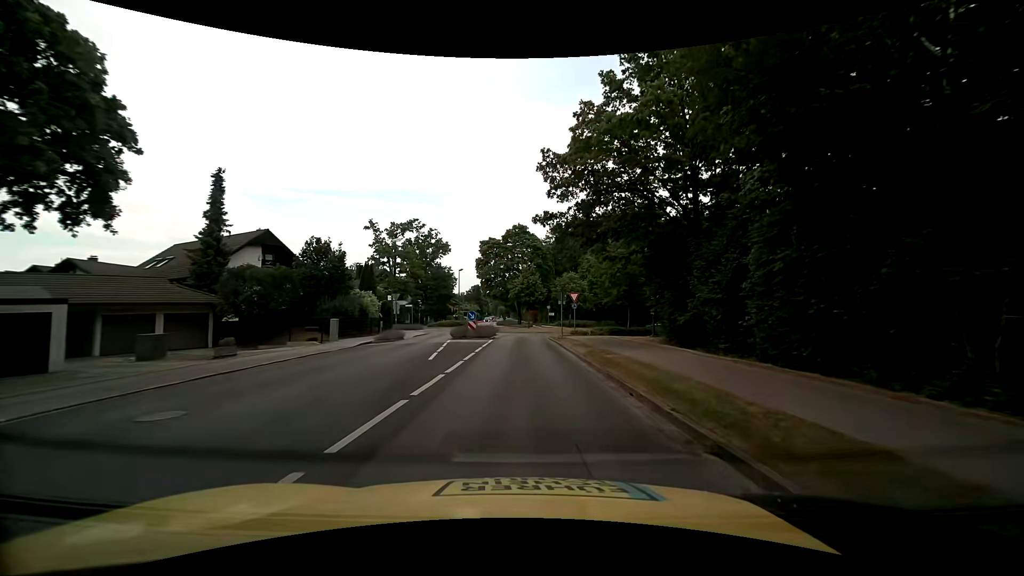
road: tertiary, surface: asphalt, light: Day
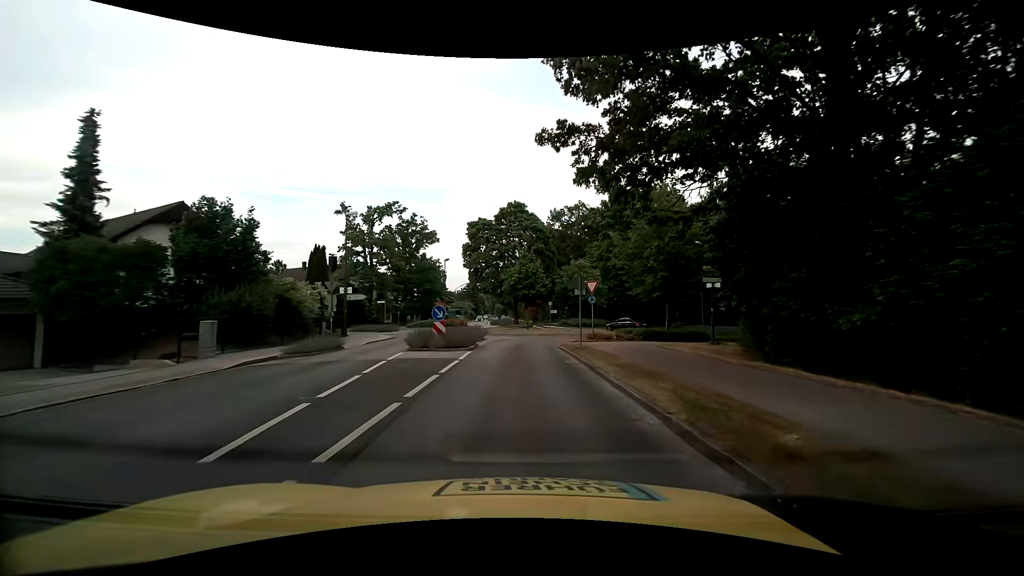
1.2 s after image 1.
(+0.1, +10.9) m; +1°
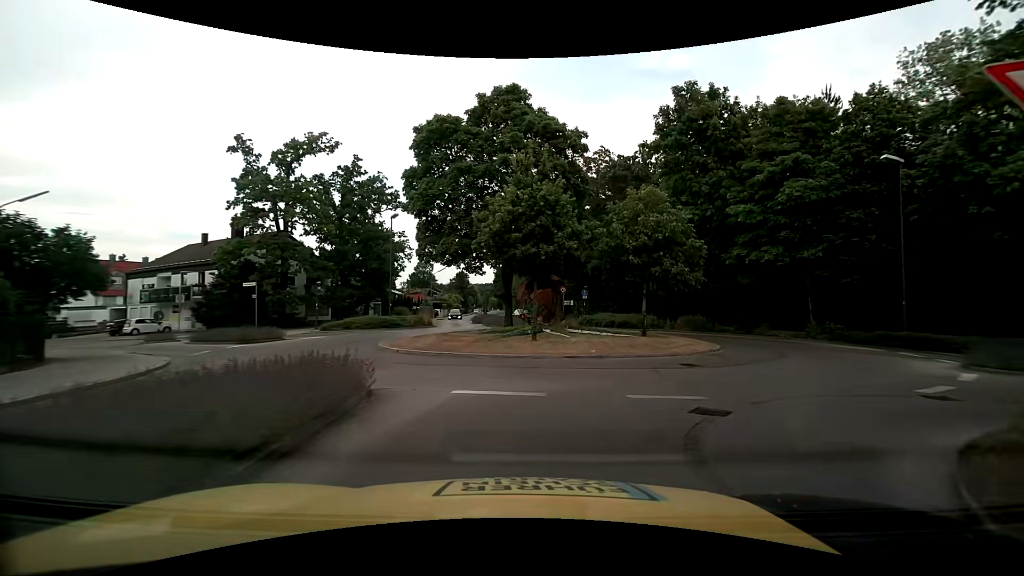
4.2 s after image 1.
(-0.3, +23.6) m; +1°
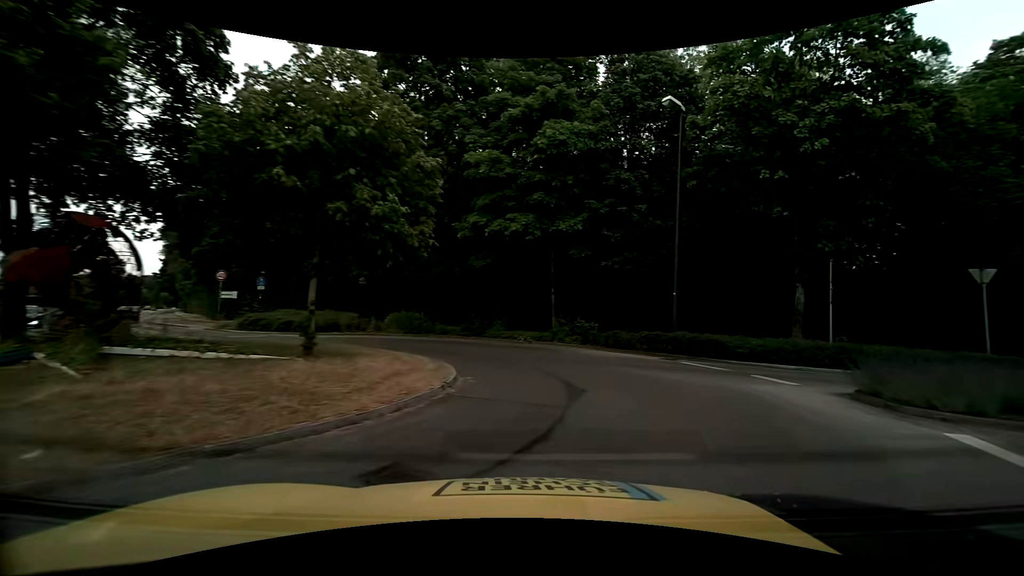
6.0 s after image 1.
(+2.2, +10.5) m; +31°
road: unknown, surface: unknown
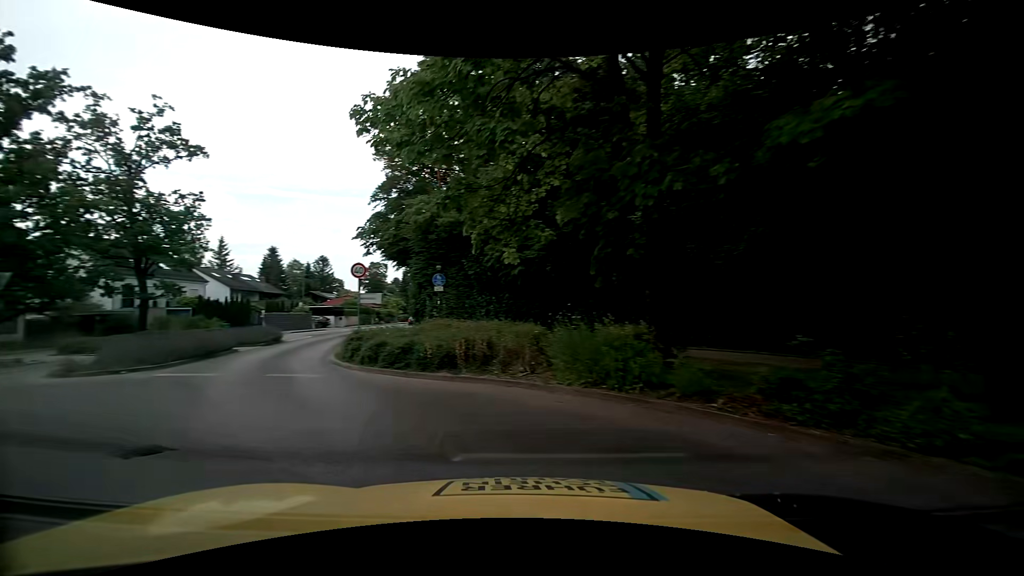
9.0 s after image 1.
(-1.0, +15.0) m; -30°
